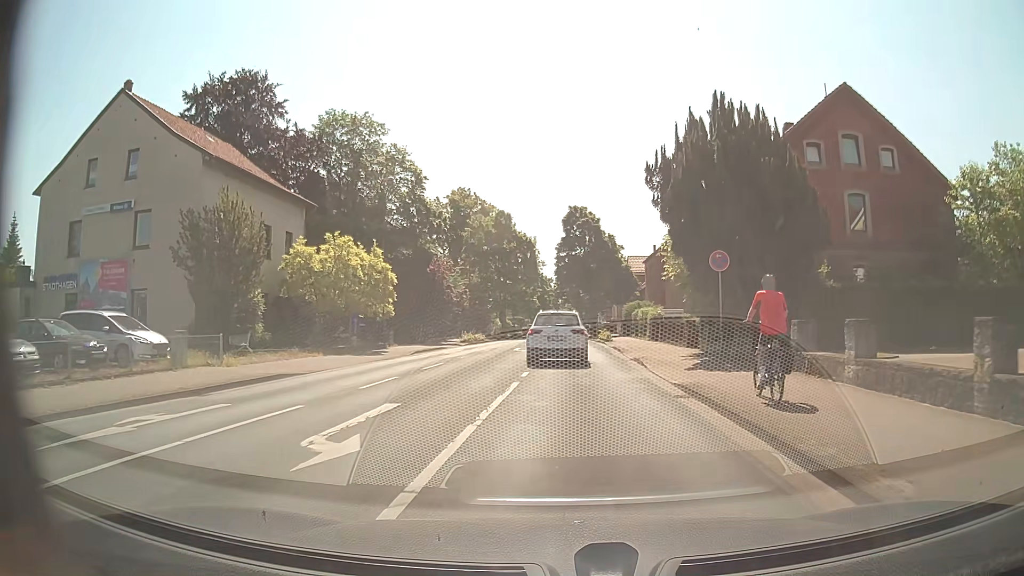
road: unclassified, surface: asphalt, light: Day
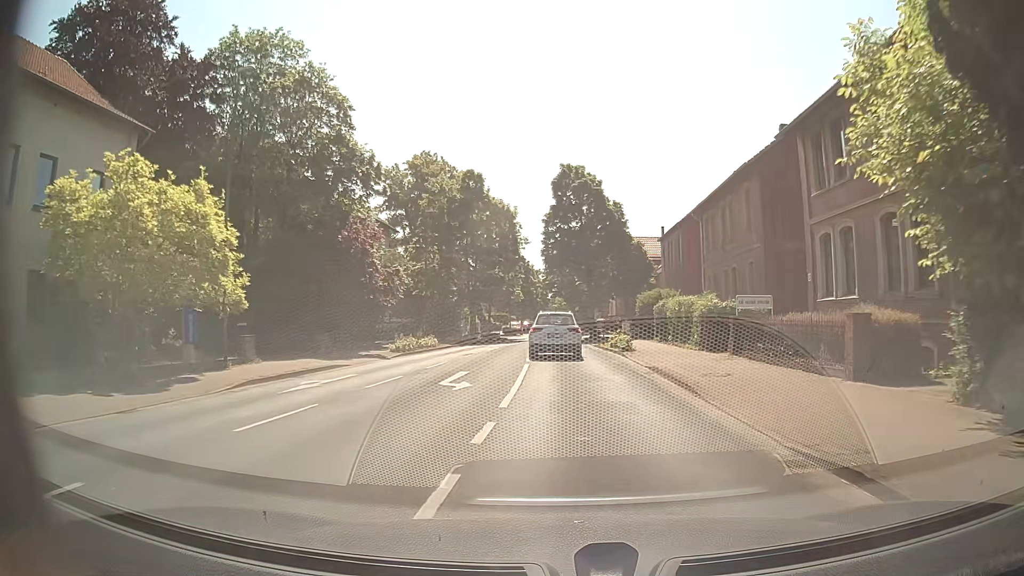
(0.0, +18.1) m; 0°
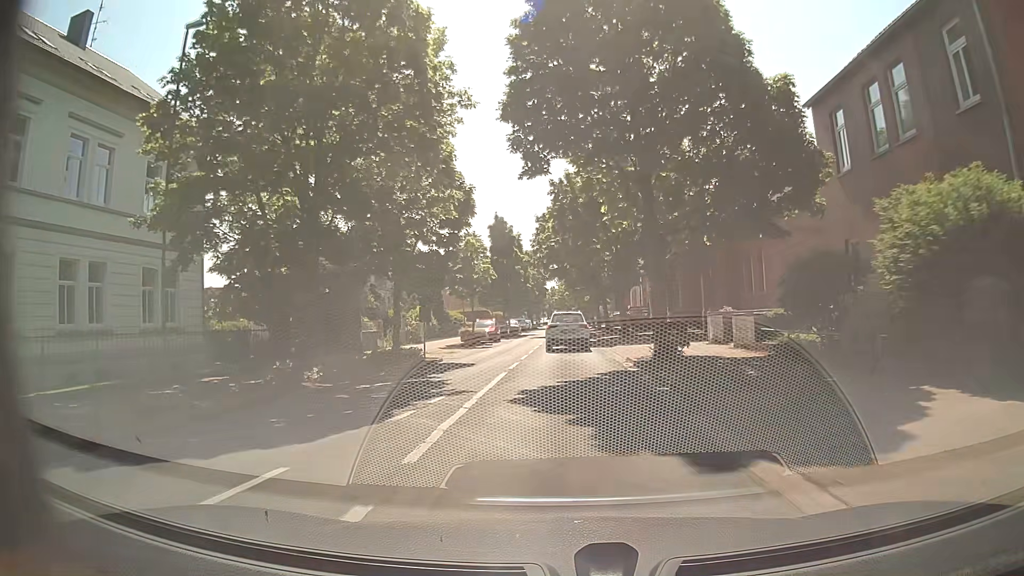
(0.0, +34.8) m; 0°
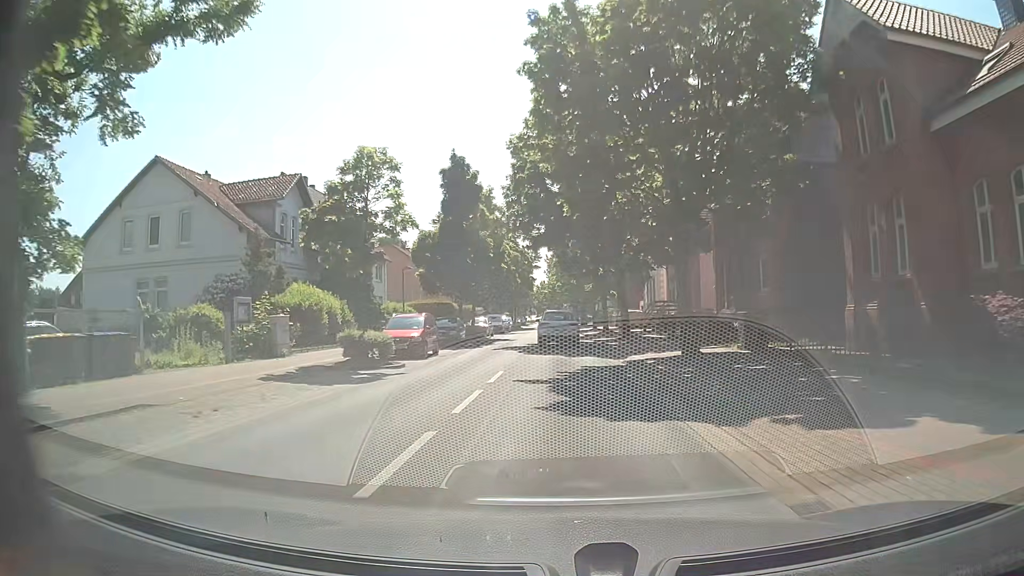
(+0.1, +22.8) m; 0°
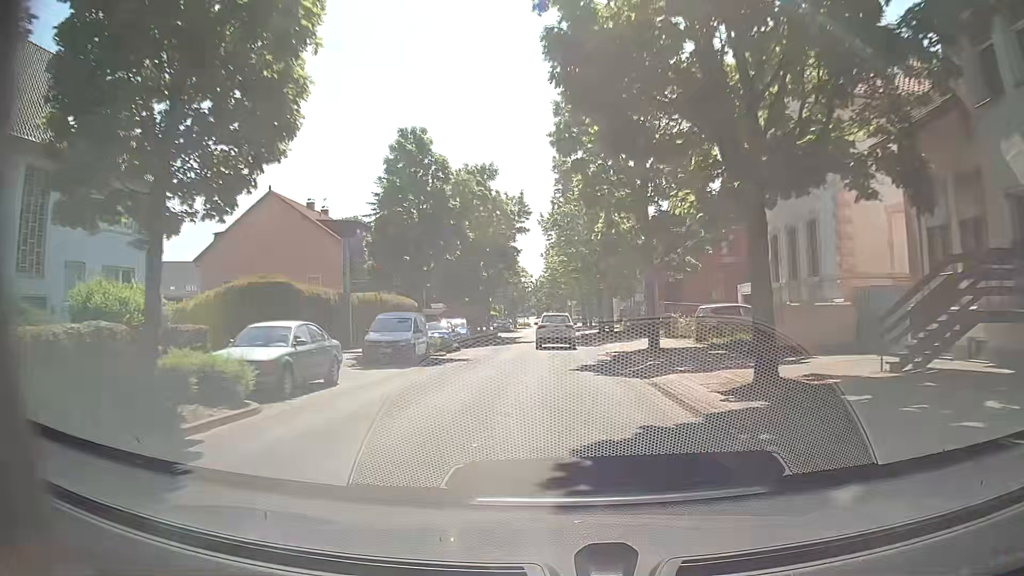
(+0.2, +38.3) m; 0°
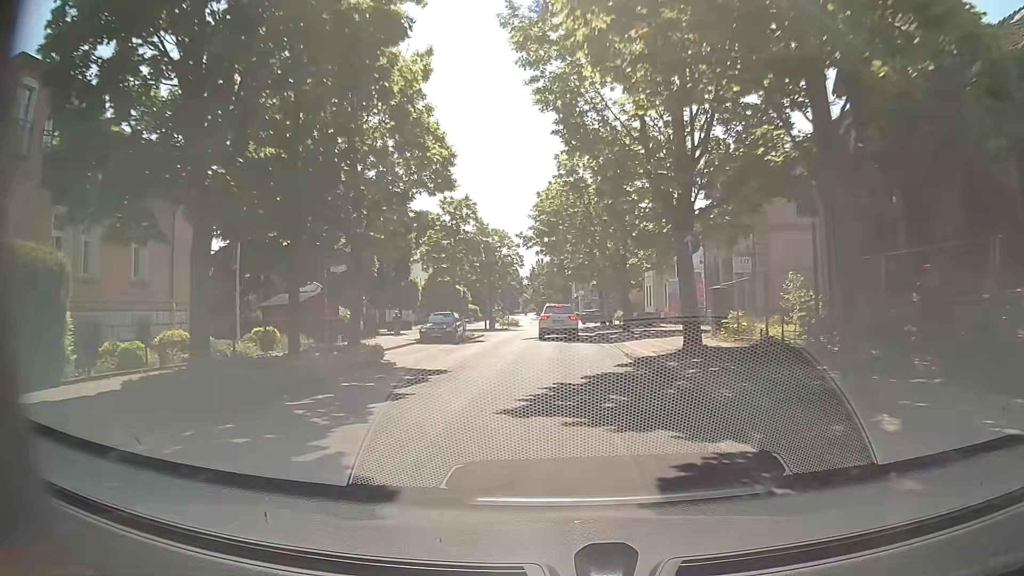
(-0.1, +37.3) m; 0°
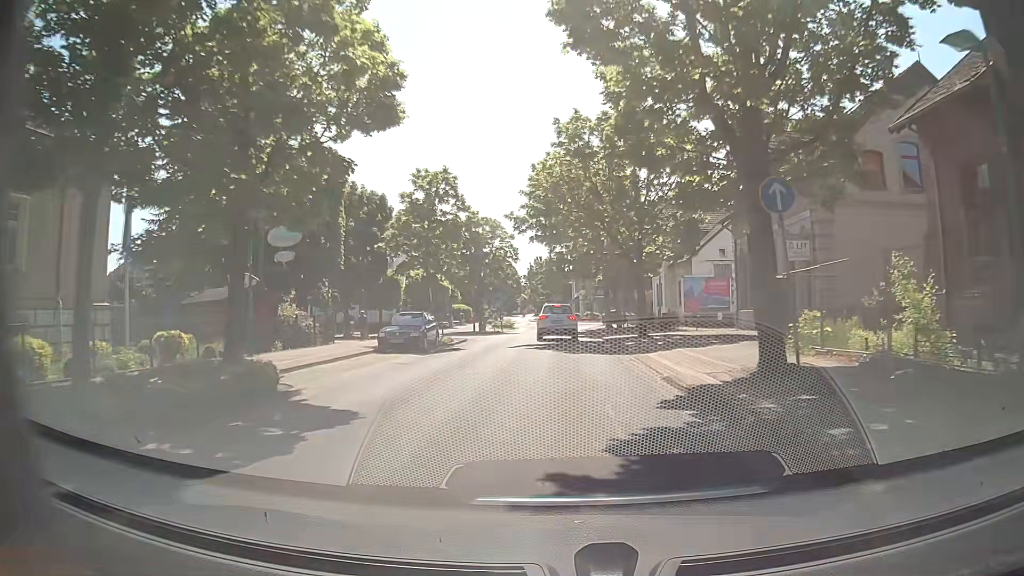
(0.0, +7.4) m; +2°
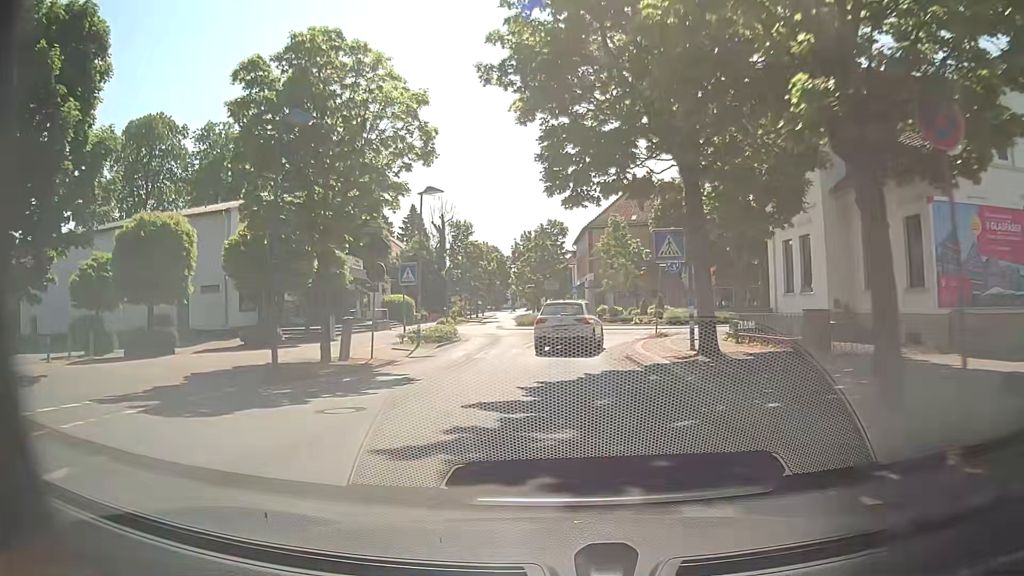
(-0.7, +35.0) m; -1°
(0, +10) (0, +20) (+2, +30) (+8, +37) (+15, +44) (+16, +54) (+8, +60) (0, +65) (-4, +74) (-5, +84) m
